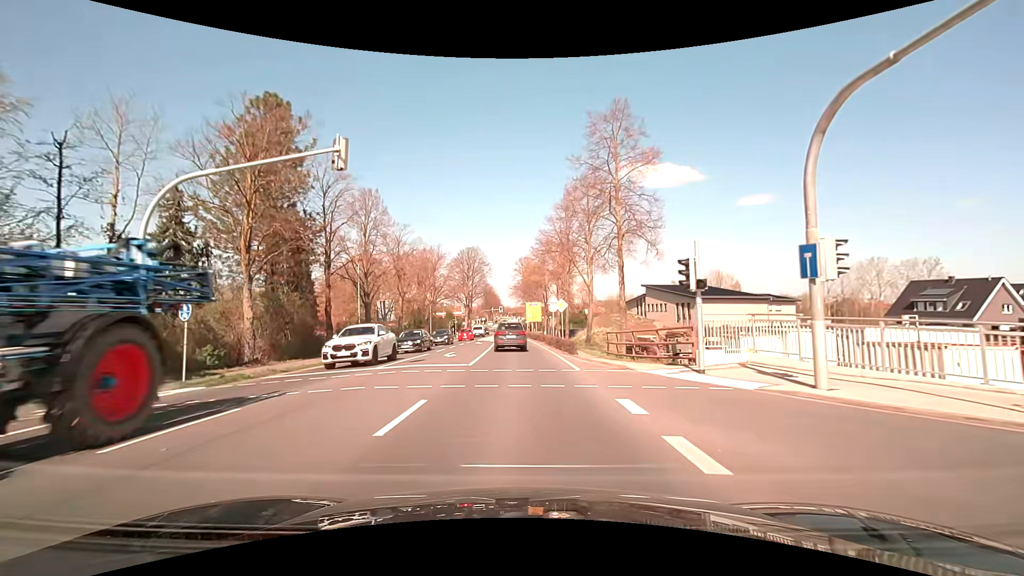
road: primary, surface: asphalt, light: Day
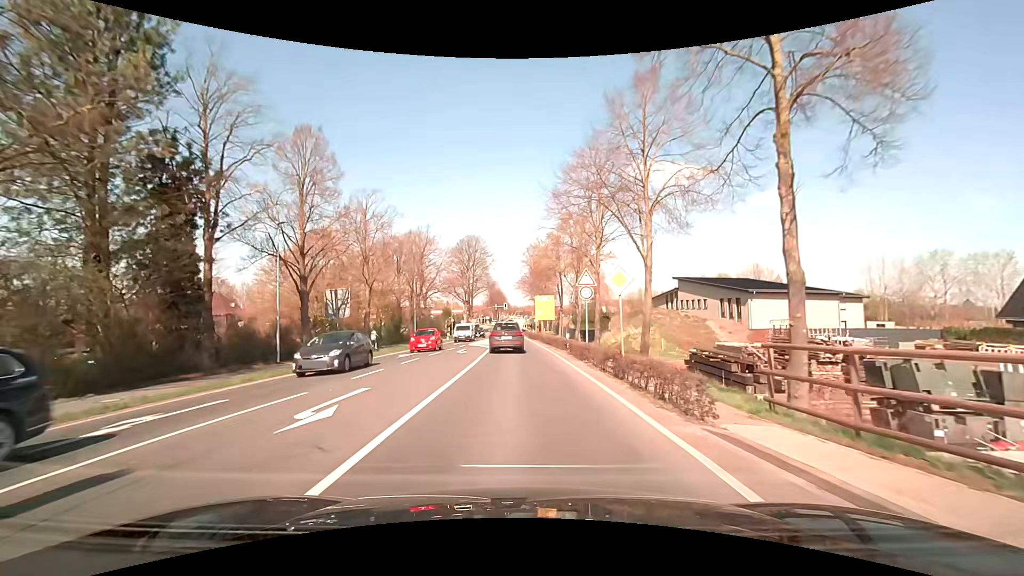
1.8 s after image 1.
(-0.1, +16.6) m; 0°
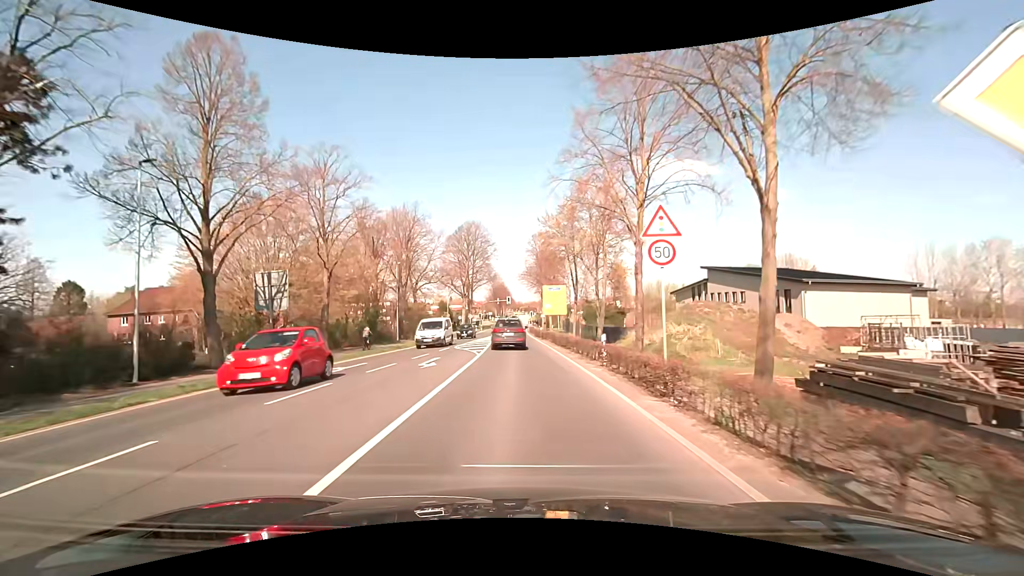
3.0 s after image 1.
(-0.1, +11.3) m; -1°
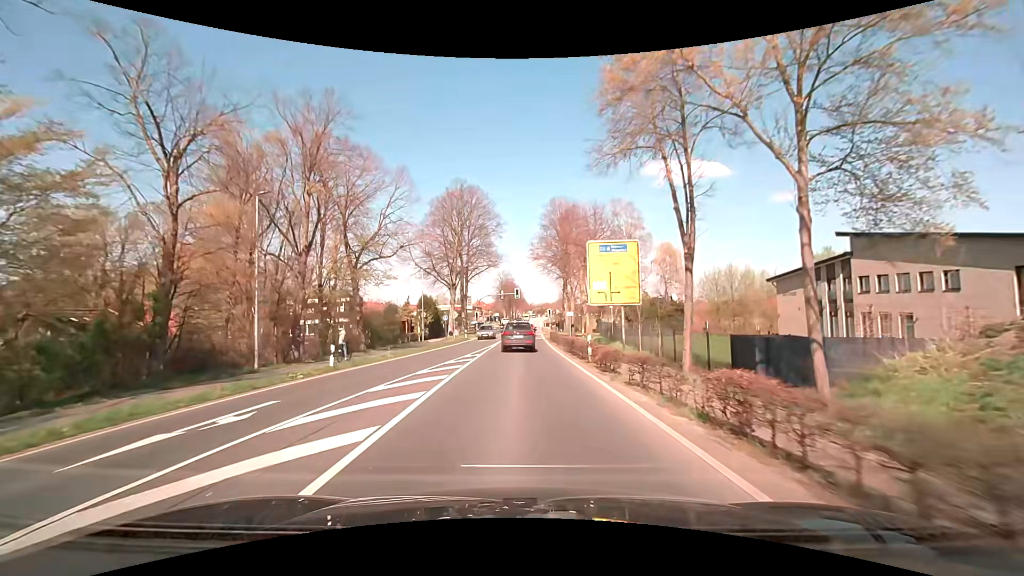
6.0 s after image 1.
(-0.1, +29.9) m; -1°
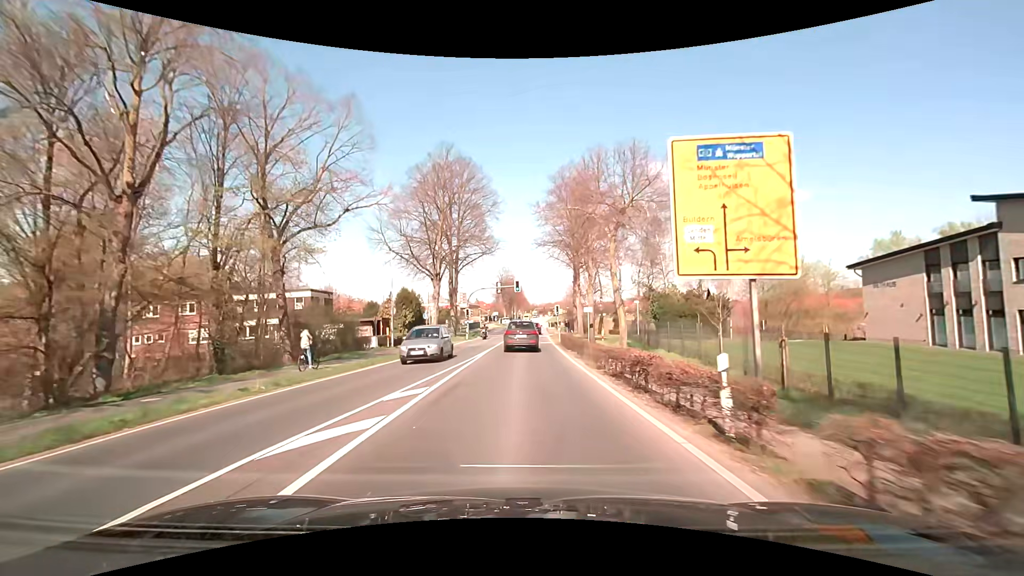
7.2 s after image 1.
(0.0, +13.5) m; 0°
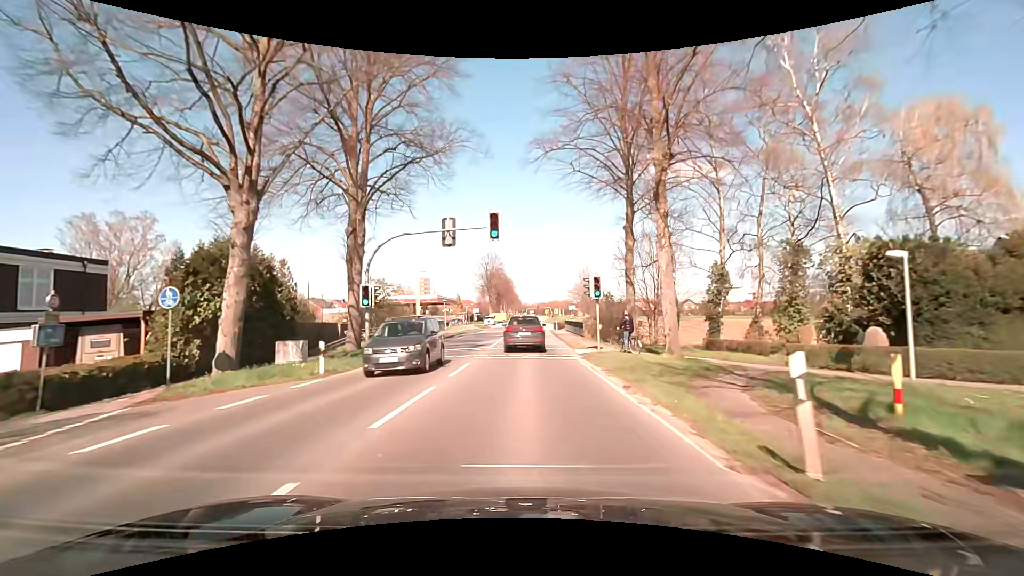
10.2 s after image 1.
(+0.3, +35.4) m; +1°
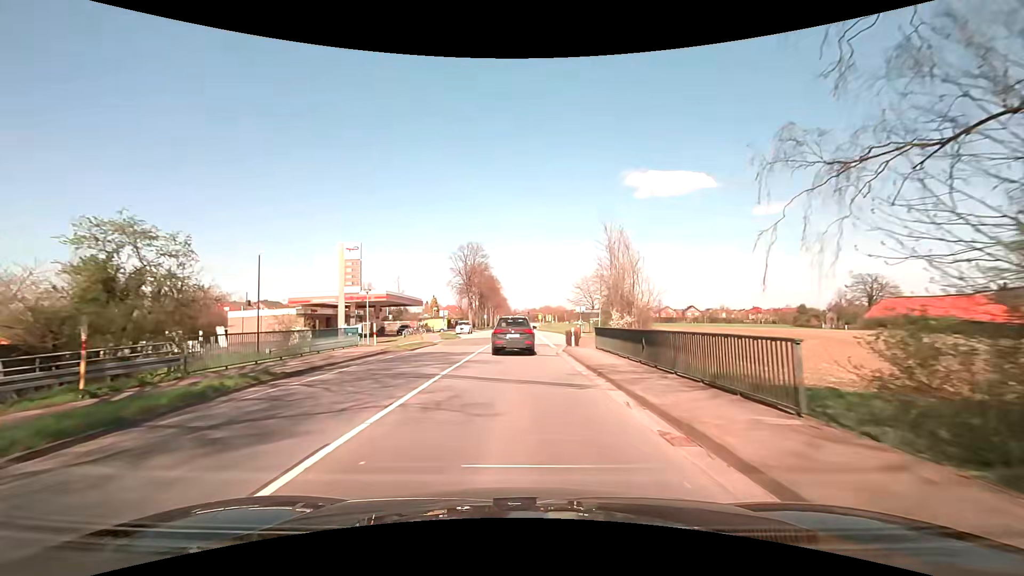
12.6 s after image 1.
(+0.4, +27.5) m; +2°
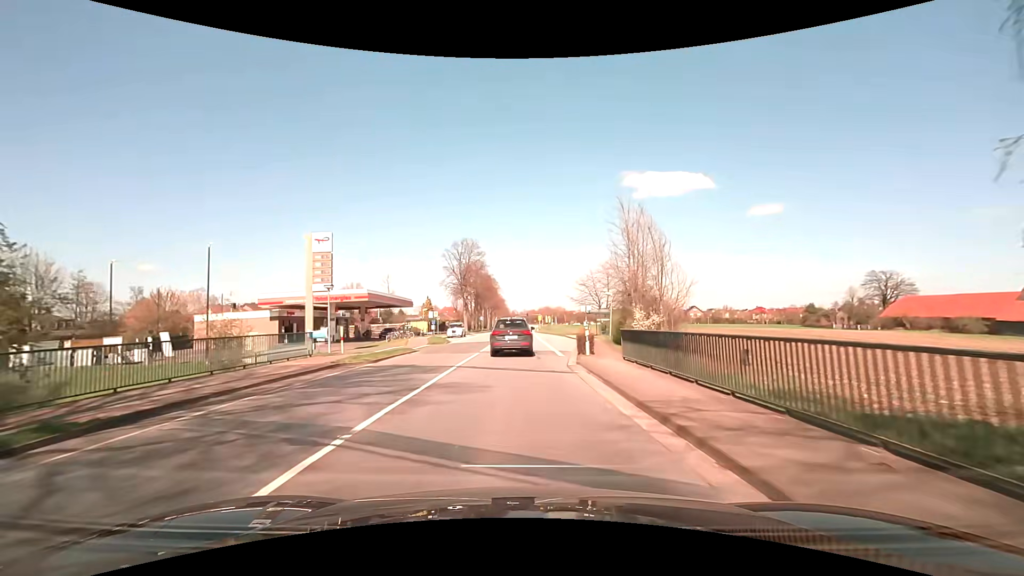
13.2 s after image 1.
(-0.1, +6.7) m; -1°
(0, +10) (0, +20) (0, +30) (0, +40) (0, +50) (0, +60) (0, +70) (0, +80) (0, +90) (0, +100) m
